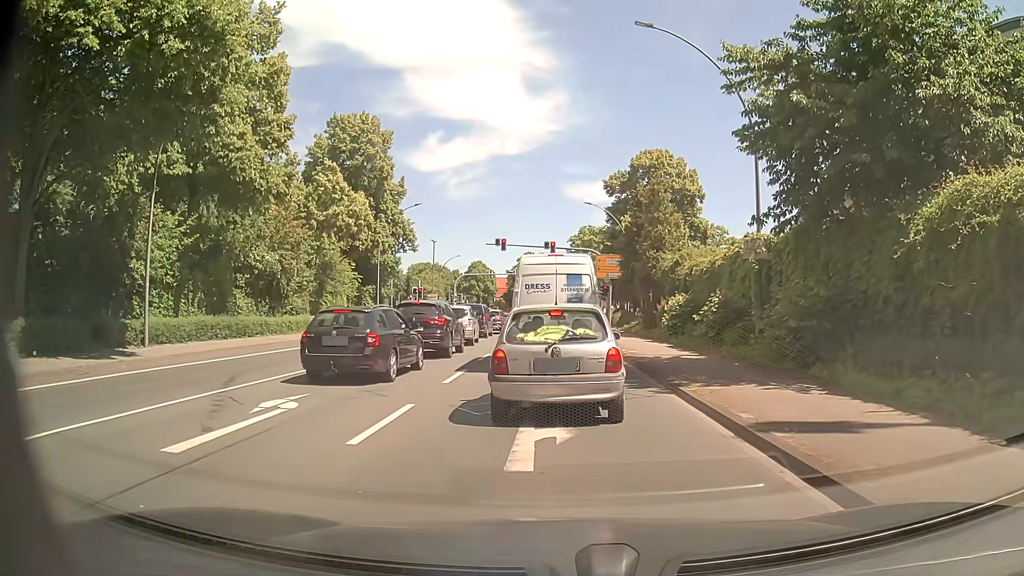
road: primary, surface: asphalt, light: Day
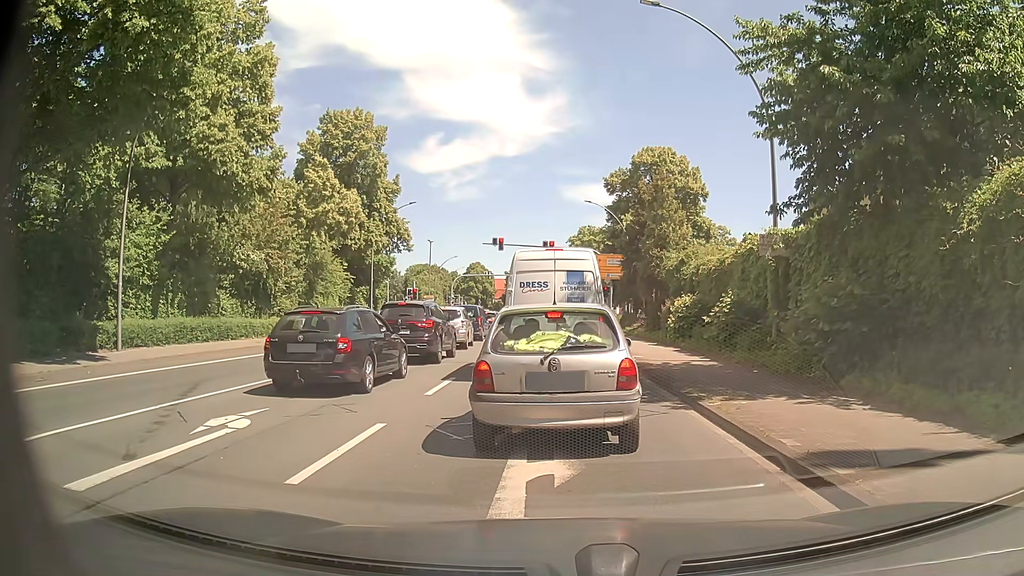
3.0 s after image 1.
(0.0, +1.6) m; 0°
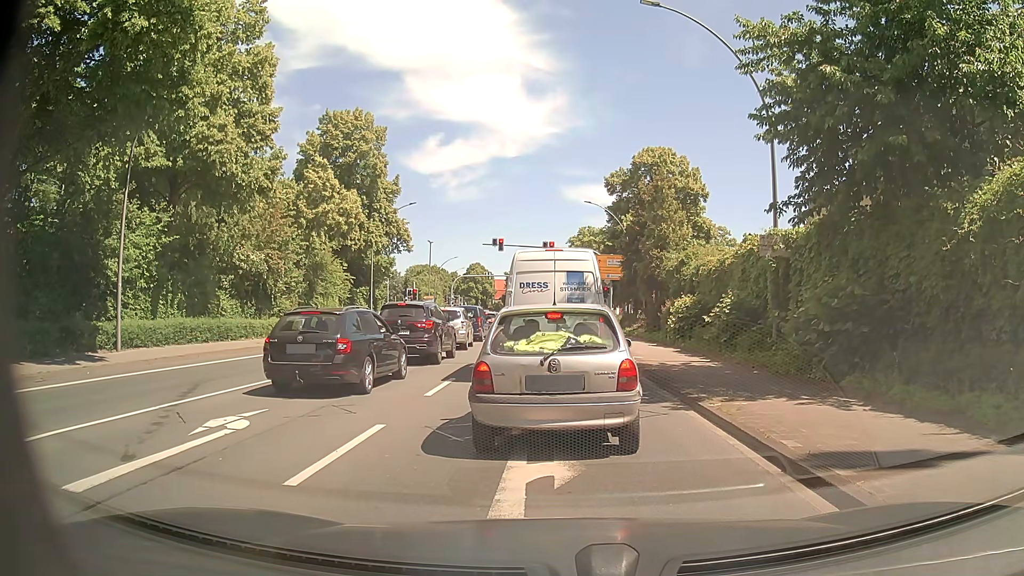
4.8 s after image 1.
(0.0, 0.0) m; 0°
(0, +10) (0, +20) (0, +30) (+1, +40) (+1, +50) (+1, +60) (+1, +70) (+1, +80) (+1, +90) (+1, +100) m
